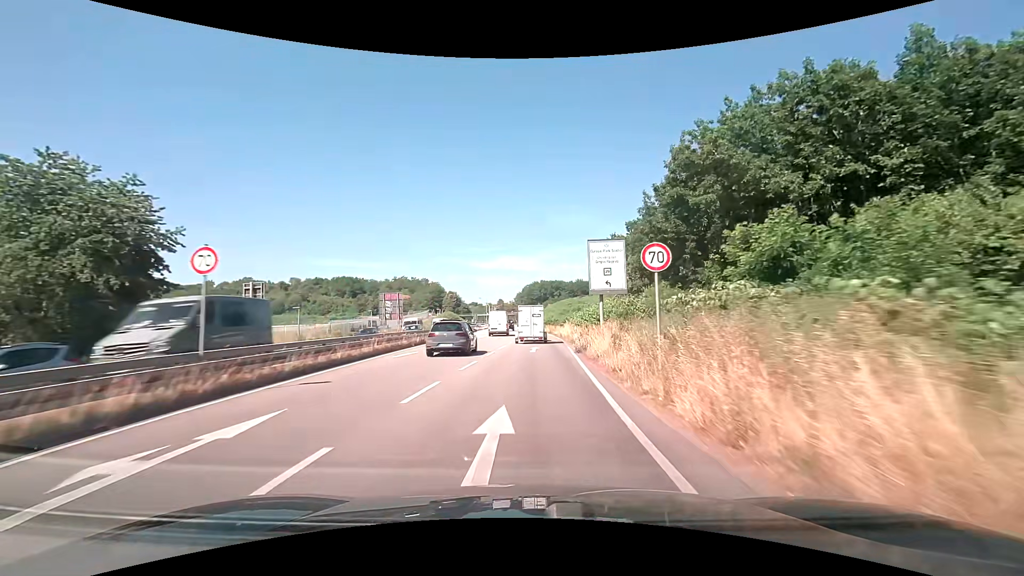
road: primary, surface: asphalt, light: Day
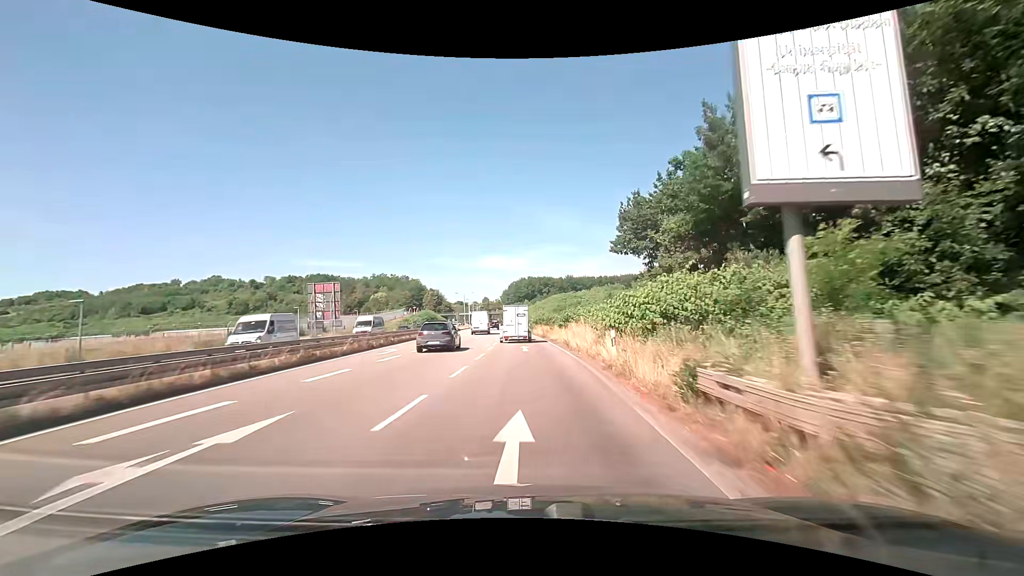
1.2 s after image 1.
(+0.4, +20.1) m; +1°
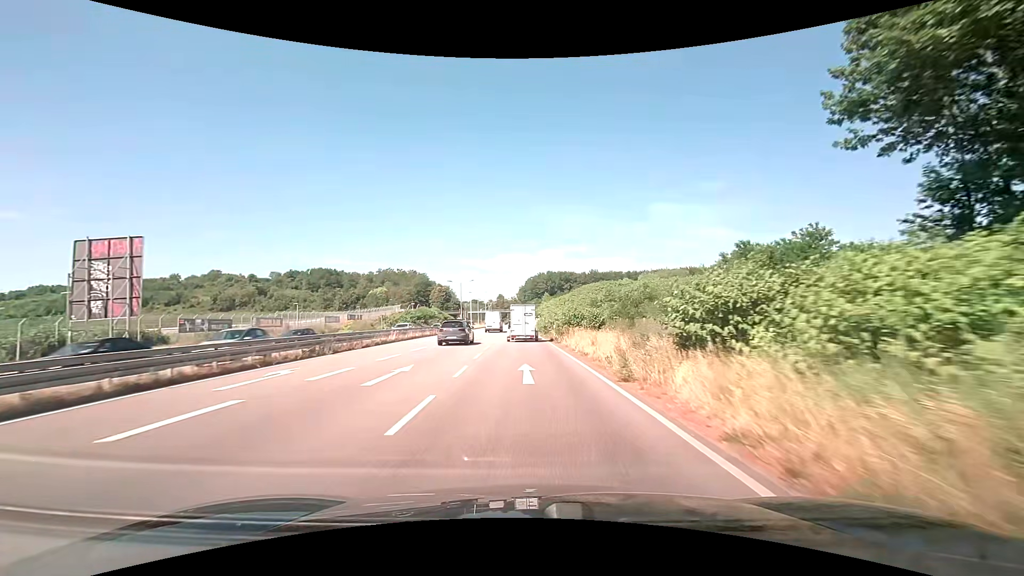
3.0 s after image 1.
(-0.4, +30.5) m; -2°
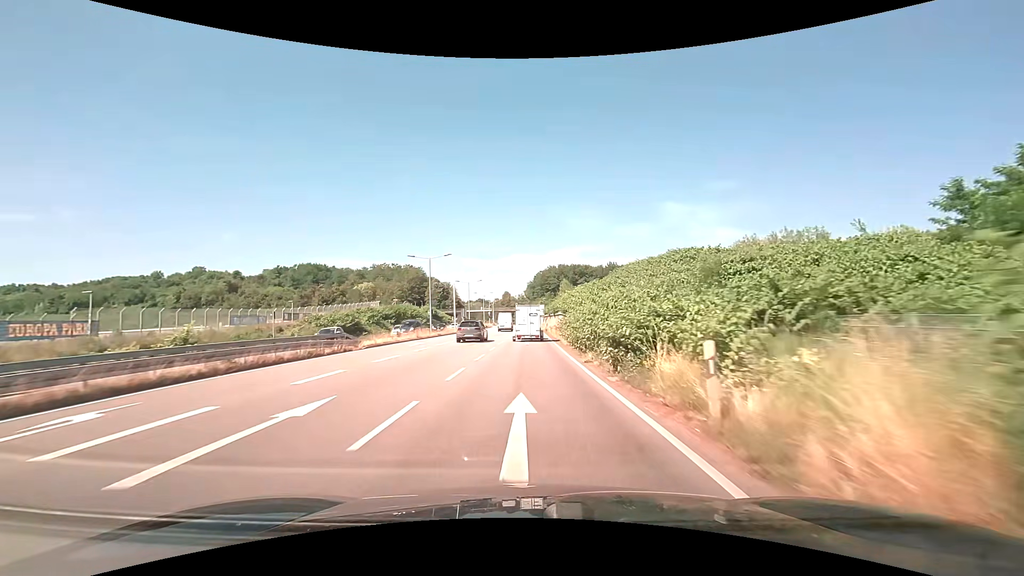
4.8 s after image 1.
(-0.4, +30.8) m; -1°
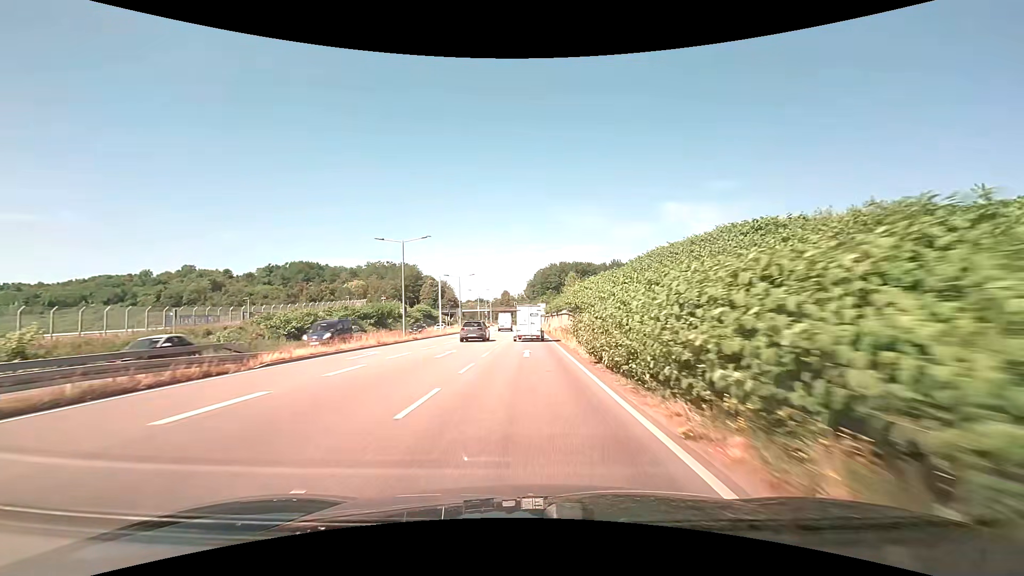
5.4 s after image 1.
(0.0, +10.3) m; 0°
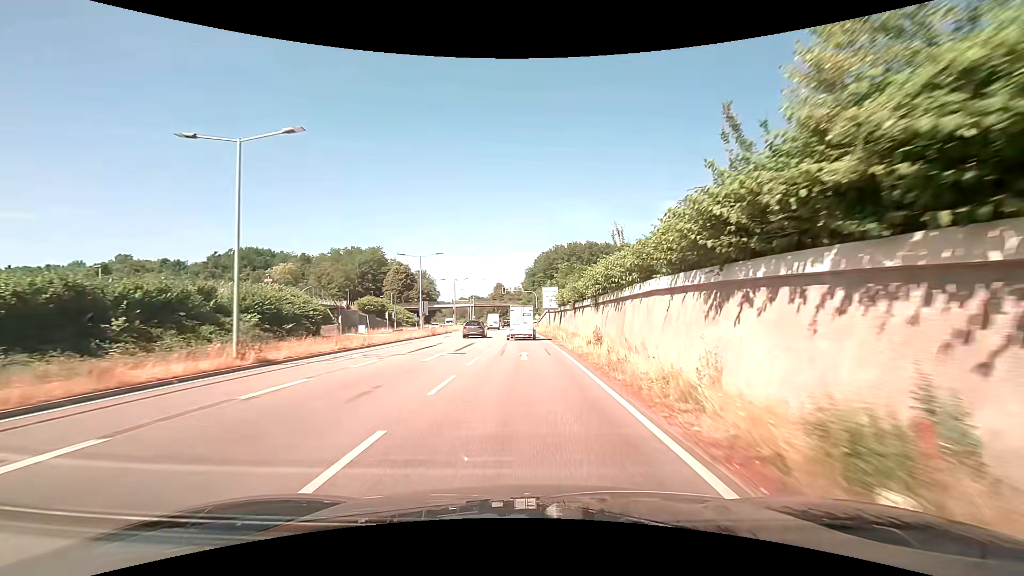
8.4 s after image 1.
(+0.2, +52.2) m; 0°
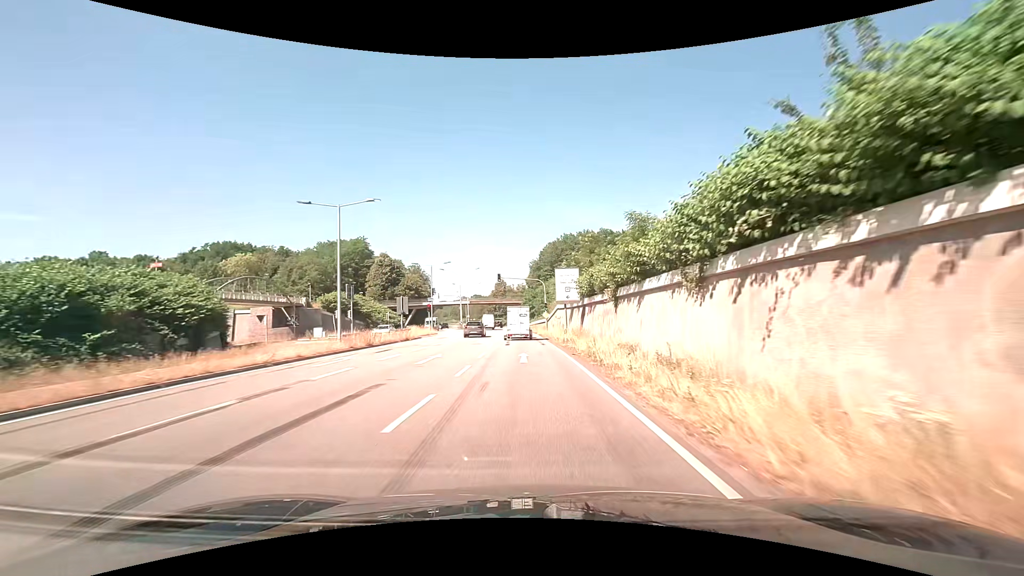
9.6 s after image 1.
(-0.1, +21.1) m; 0°
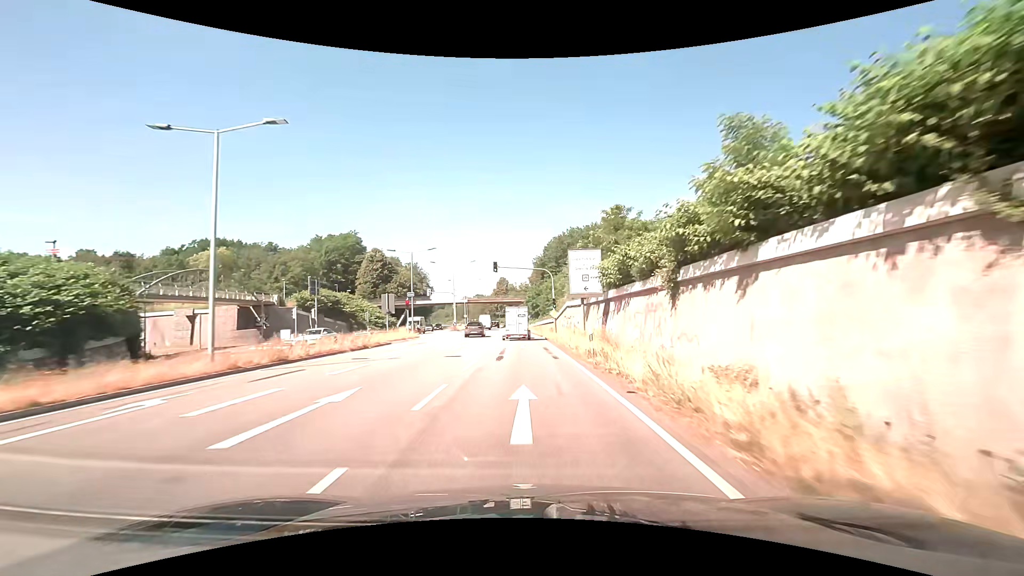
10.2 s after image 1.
(-0.1, +10.6) m; -1°
(0, +10) (0, +20) (0, +30) (-1, +40) (-1, +50) (-2, +60) (-3, +70) (-3, +80) (-5, +90) (-6, +100) m
